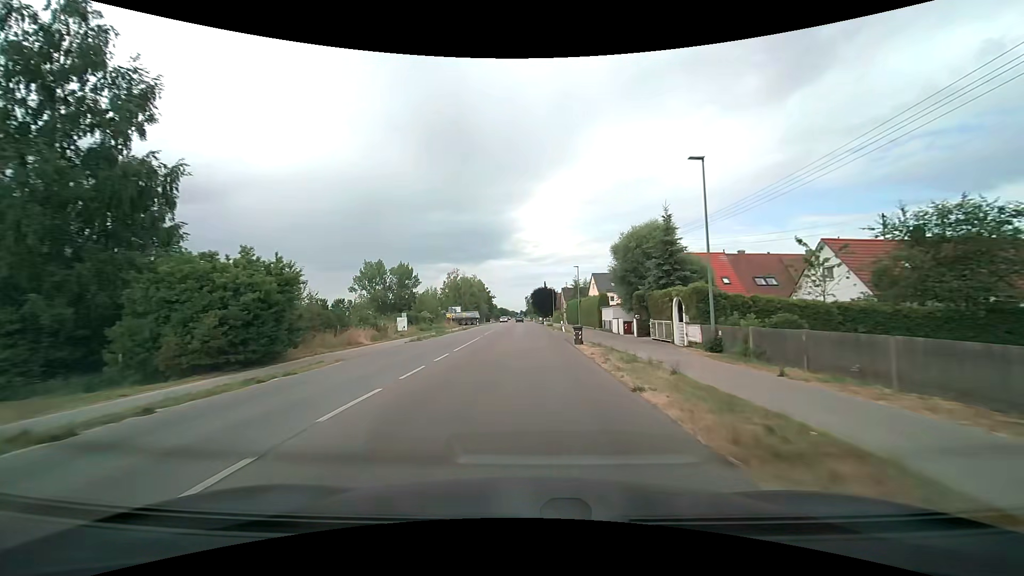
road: tertiary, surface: asphalt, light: Day
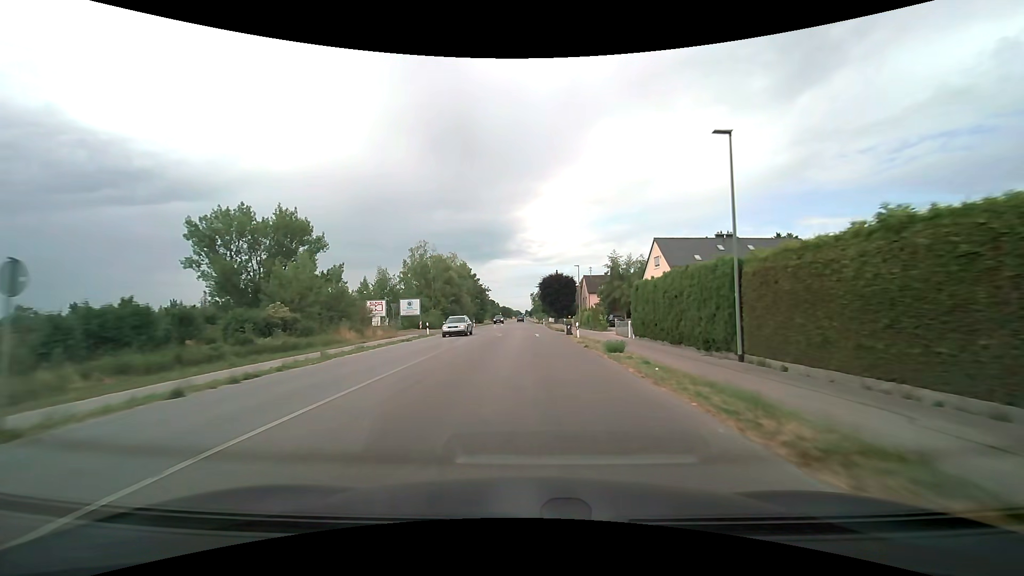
(-0.2, +47.1) m; 0°
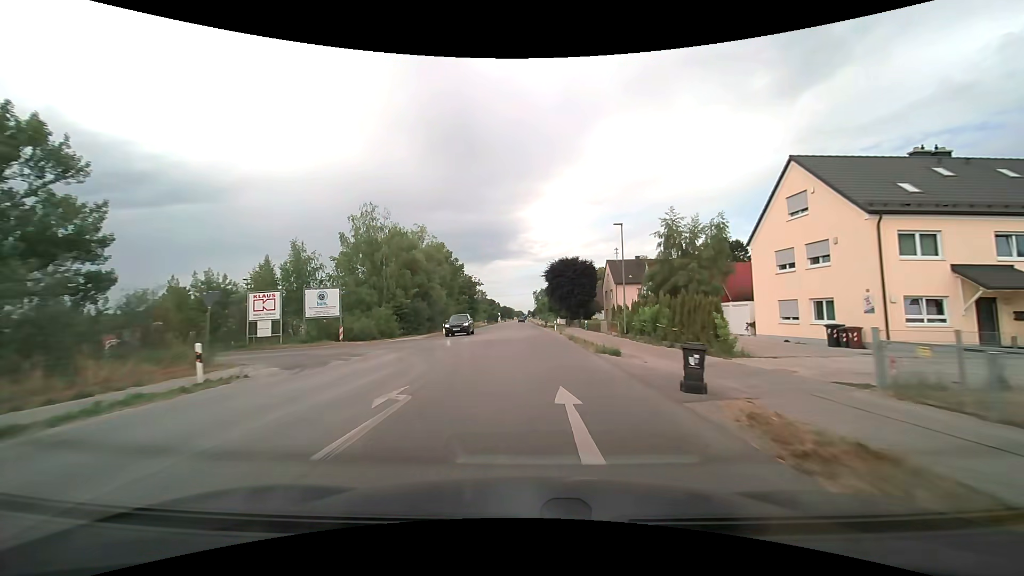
(-0.1, +28.8) m; -1°
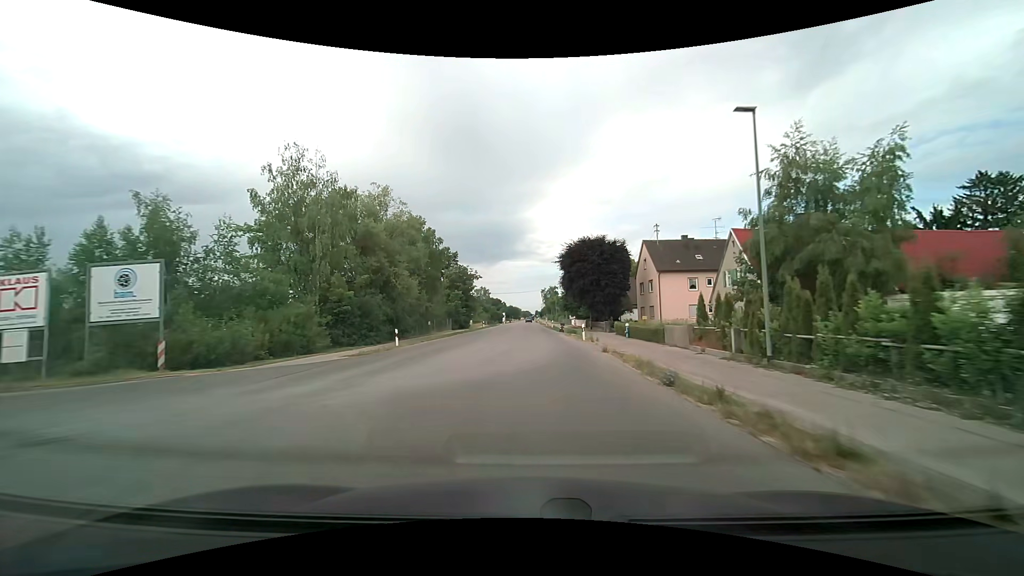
(-0.2, +19.4) m; -1°
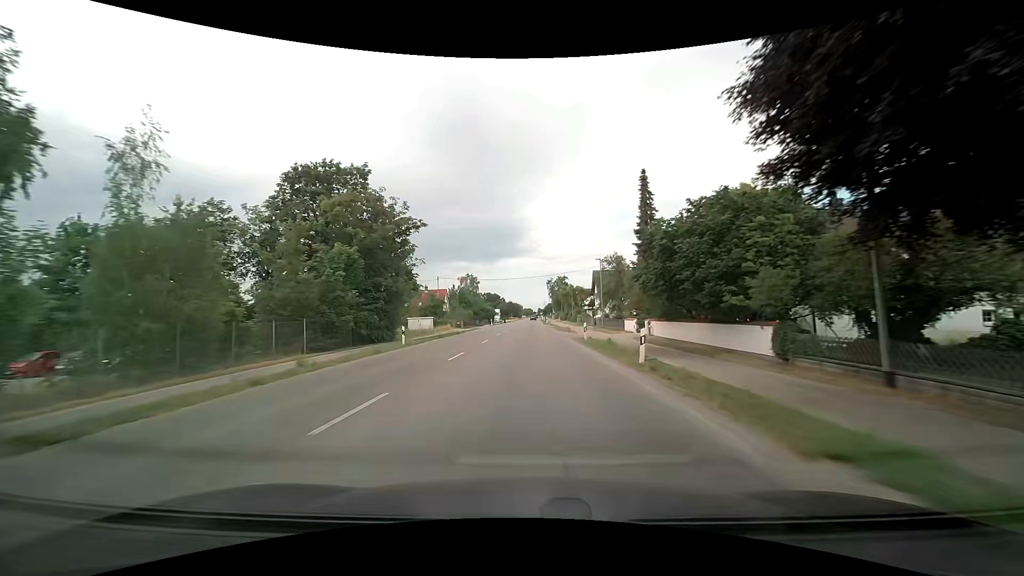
(0.0, +49.1) m; 0°
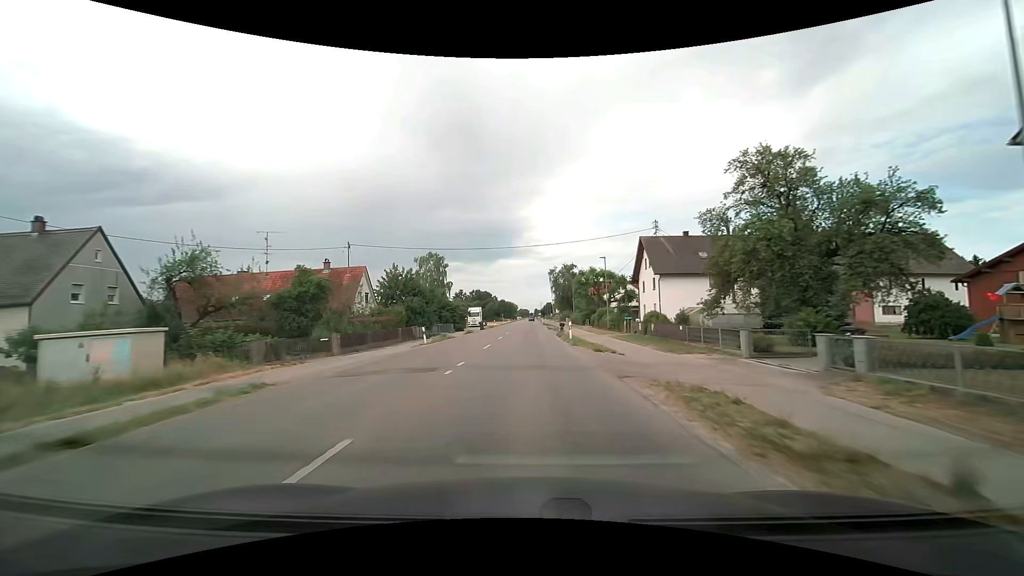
(+0.1, +48.0) m; 0°
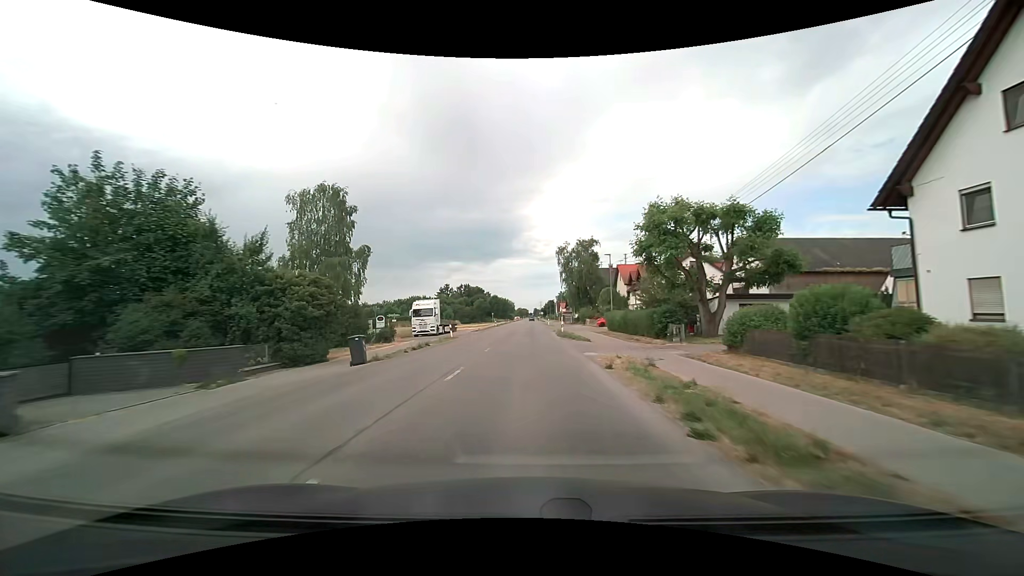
(+0.3, +46.2) m; 0°
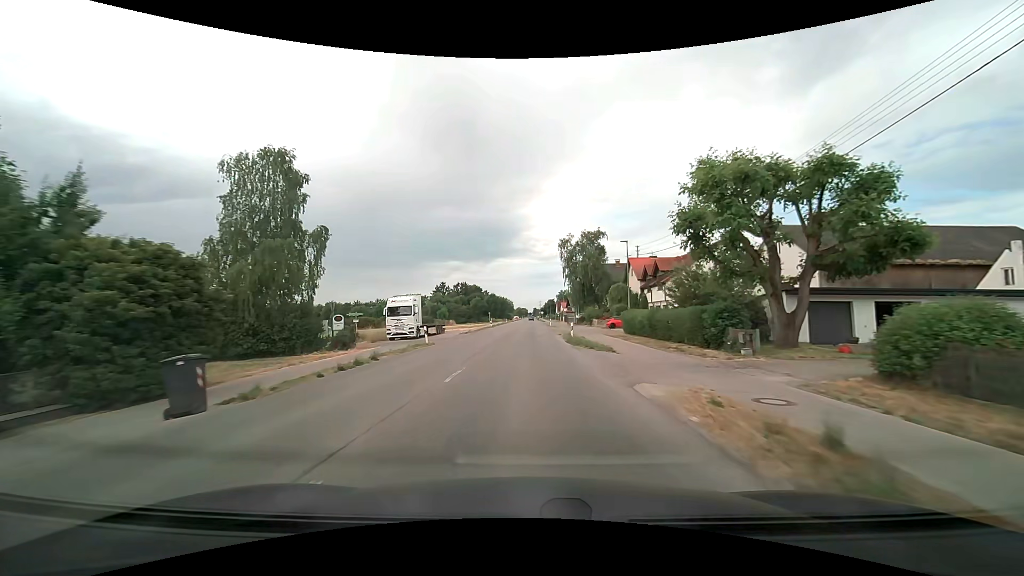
(0.0, +9.2) m; 0°
(0, +10) (0, +20) (0, +30) (0, +40) (0, +50) (0, +60) (0, +70) (0, +80) (+1, +90) (+1, +100) m
